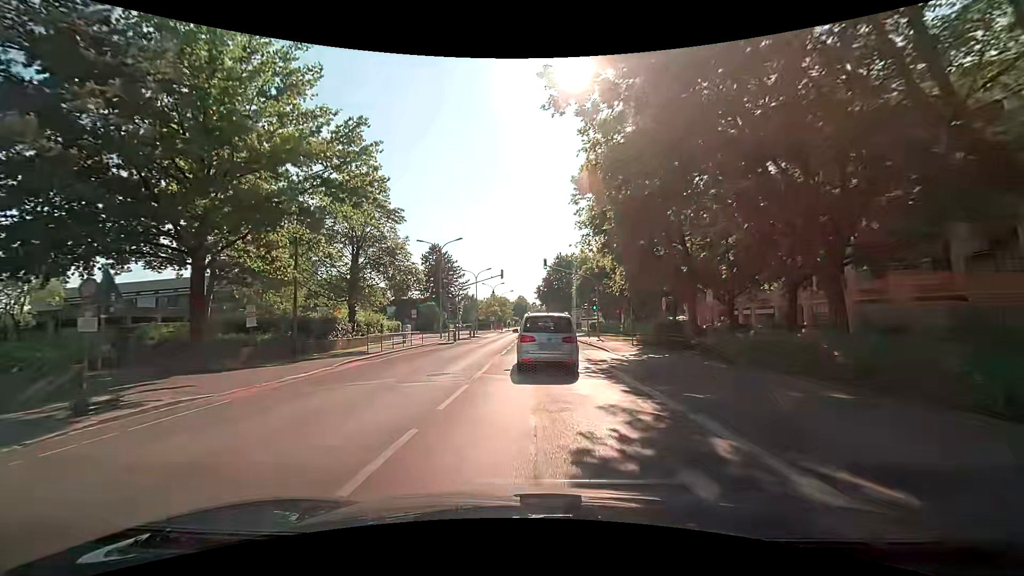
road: tertiary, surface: asphalt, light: Day
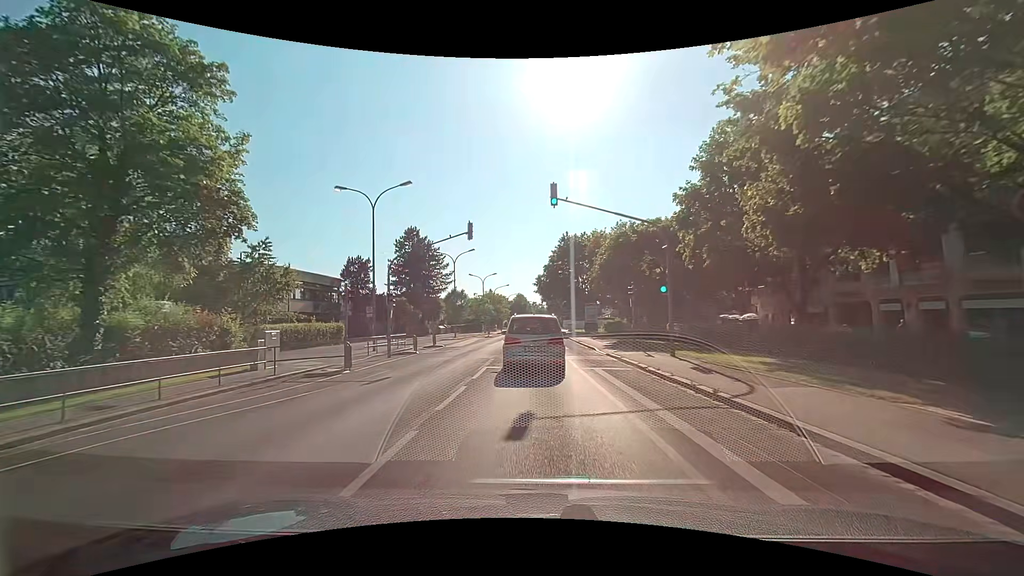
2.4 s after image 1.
(-0.2, +22.6) m; -1°
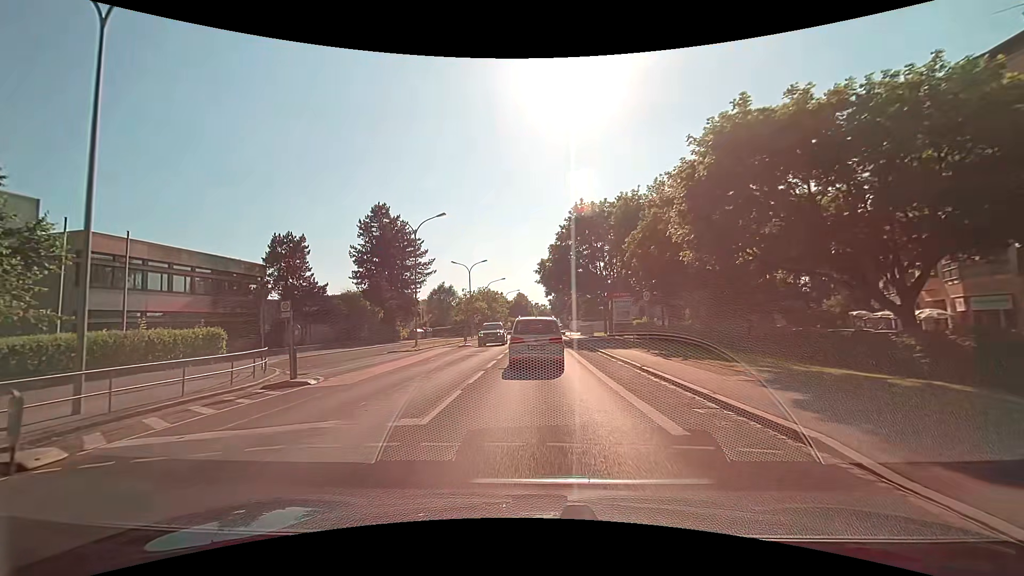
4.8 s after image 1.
(0.0, +21.3) m; -1°
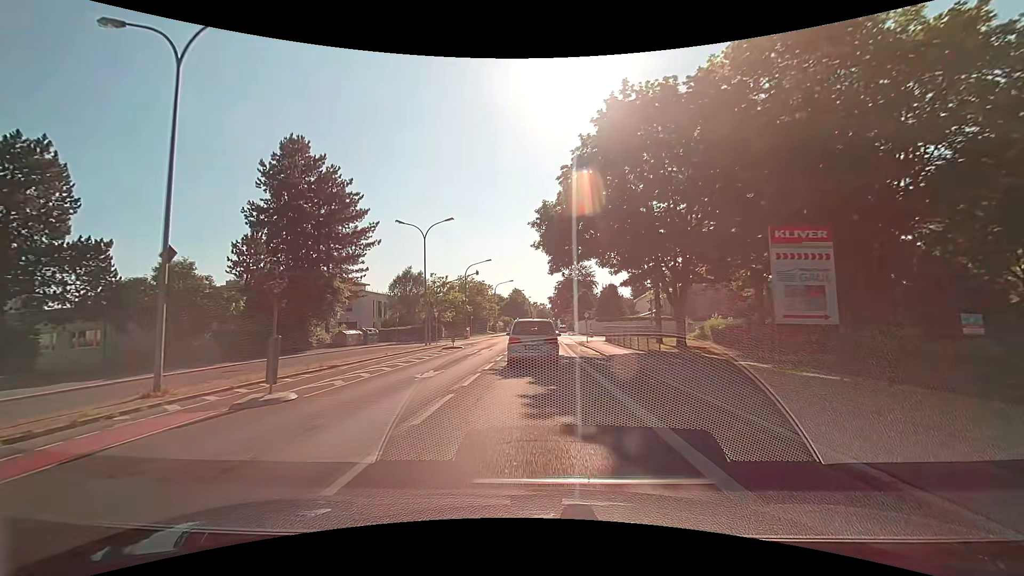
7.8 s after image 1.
(+0.4, +27.9) m; +1°
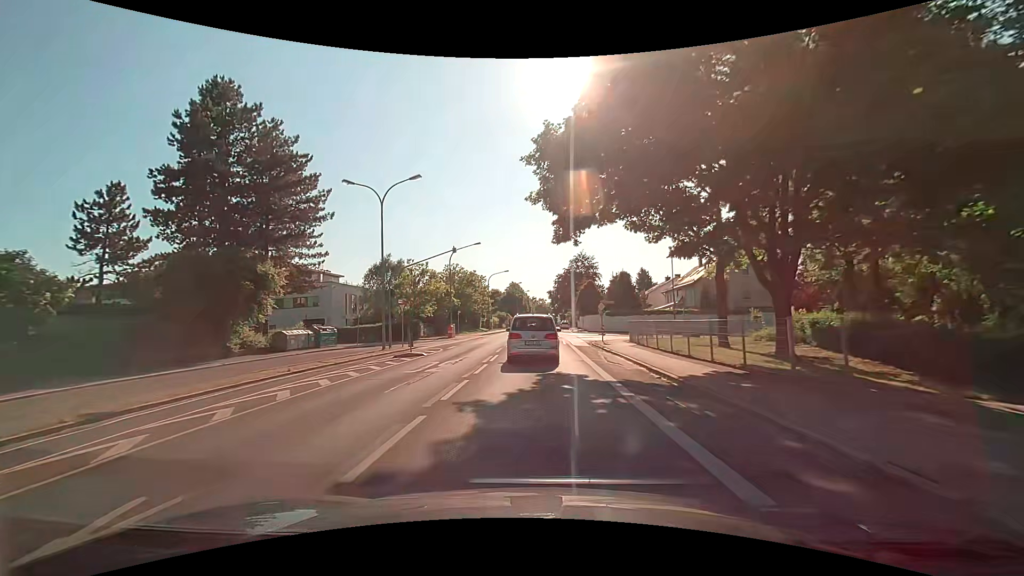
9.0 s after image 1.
(0.0, +11.6) m; 0°
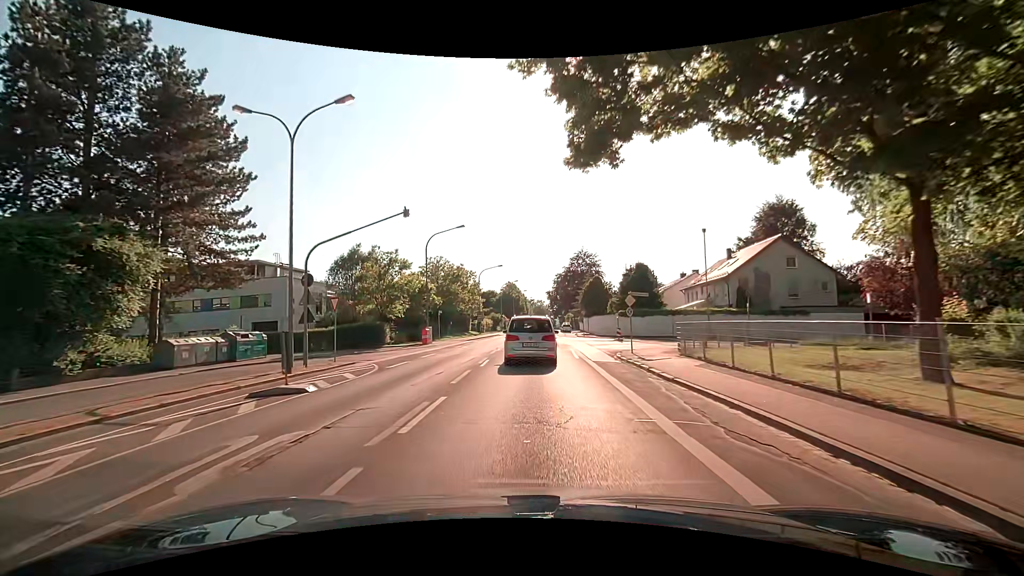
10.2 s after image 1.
(0.0, +11.5) m; 0°
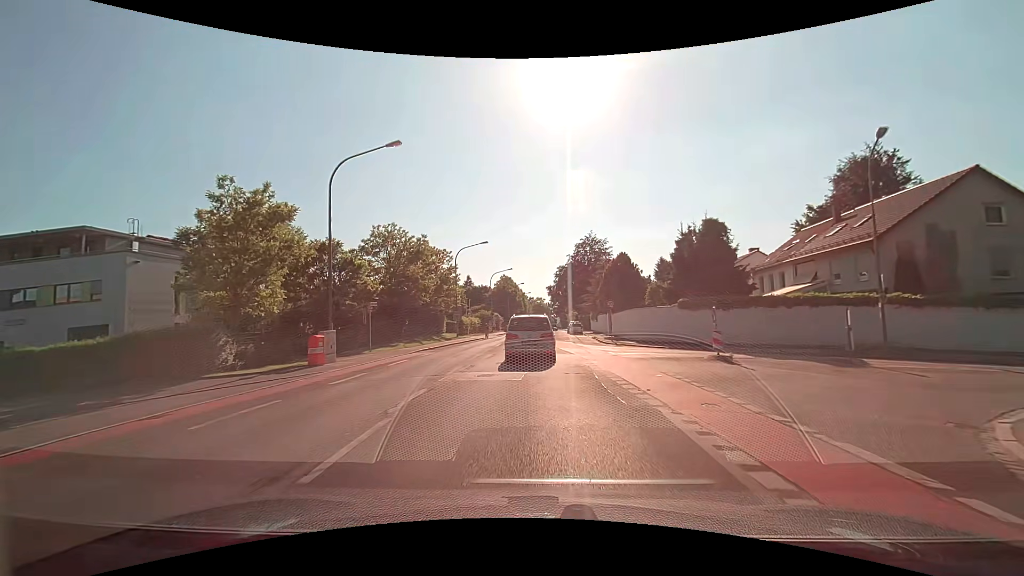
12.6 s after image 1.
(0.0, +21.7) m; 0°
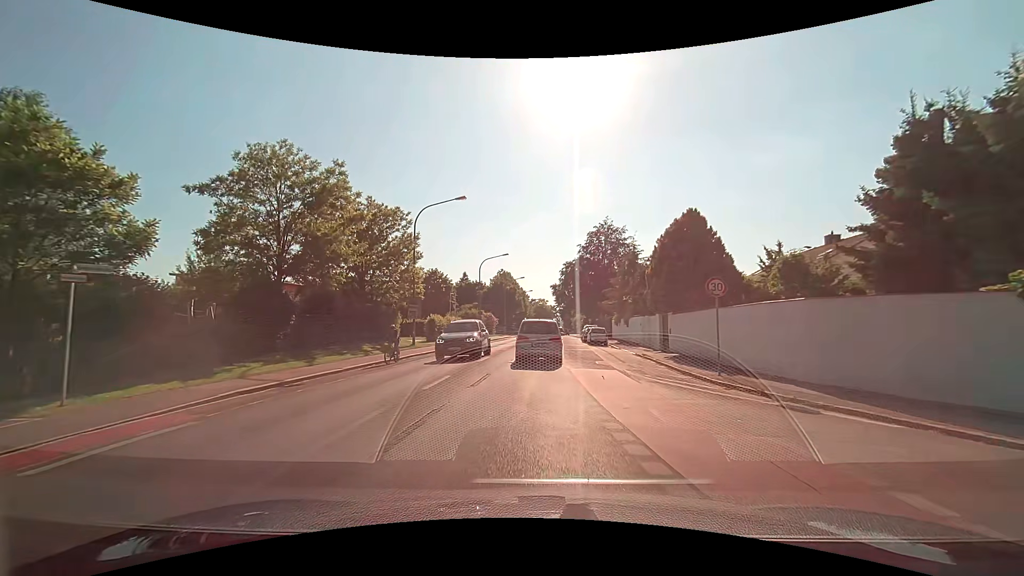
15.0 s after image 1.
(0.0, +20.4) m; 0°
(0, +10) (0, +20) (0, +30) (0, +40) (0, +50) (+1, +60) (+2, +70) (+2, +80) (+3, +90) (+5, +100) m
